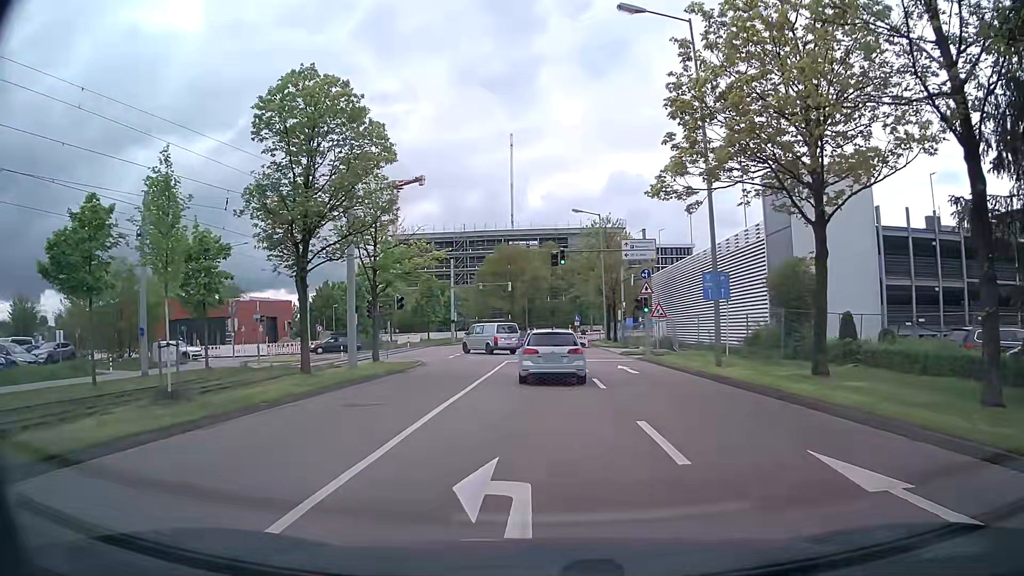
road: residential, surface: asphalt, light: Day
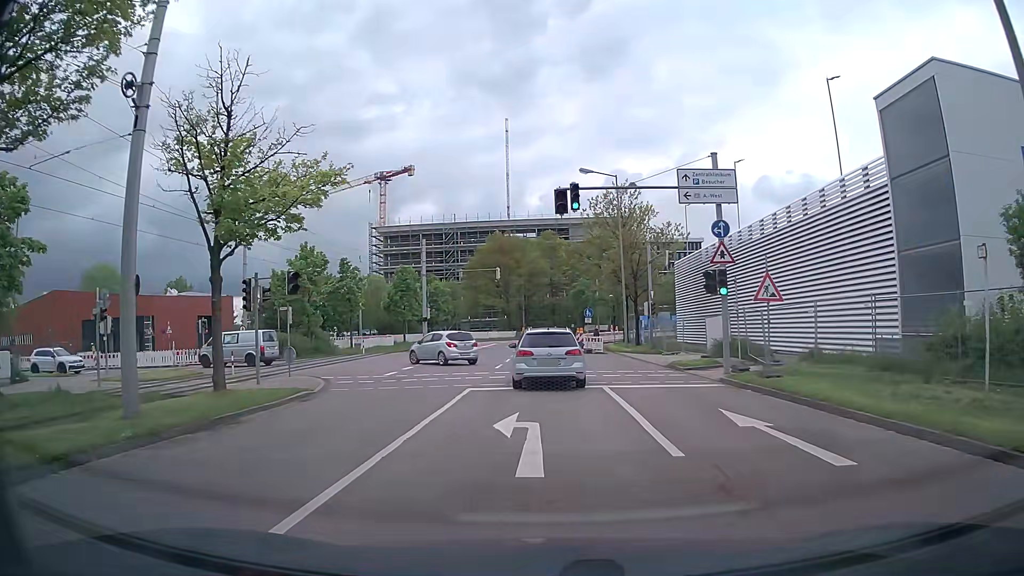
(+0.1, +16.1) m; +1°
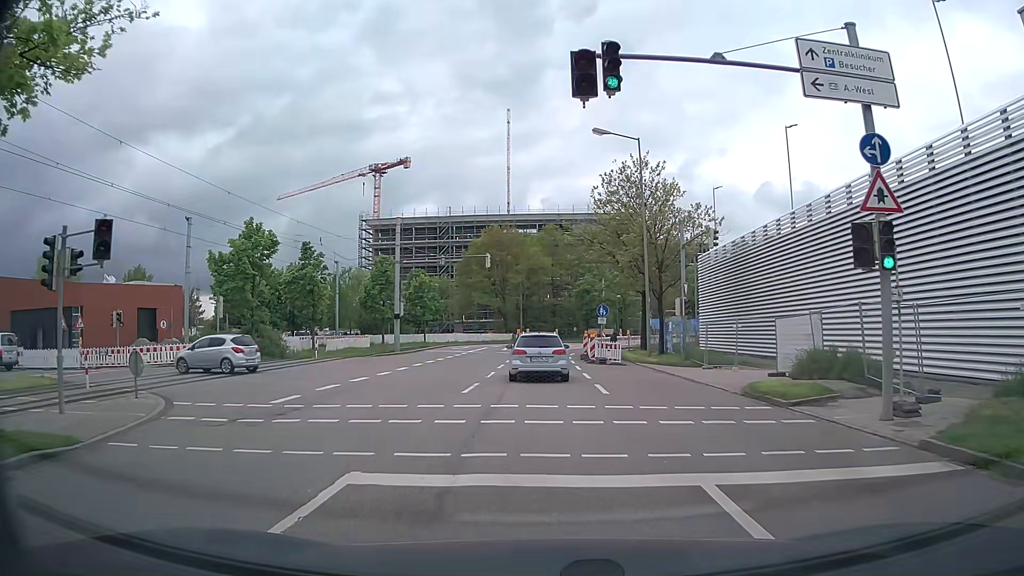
(-0.1, +10.4) m; -1°
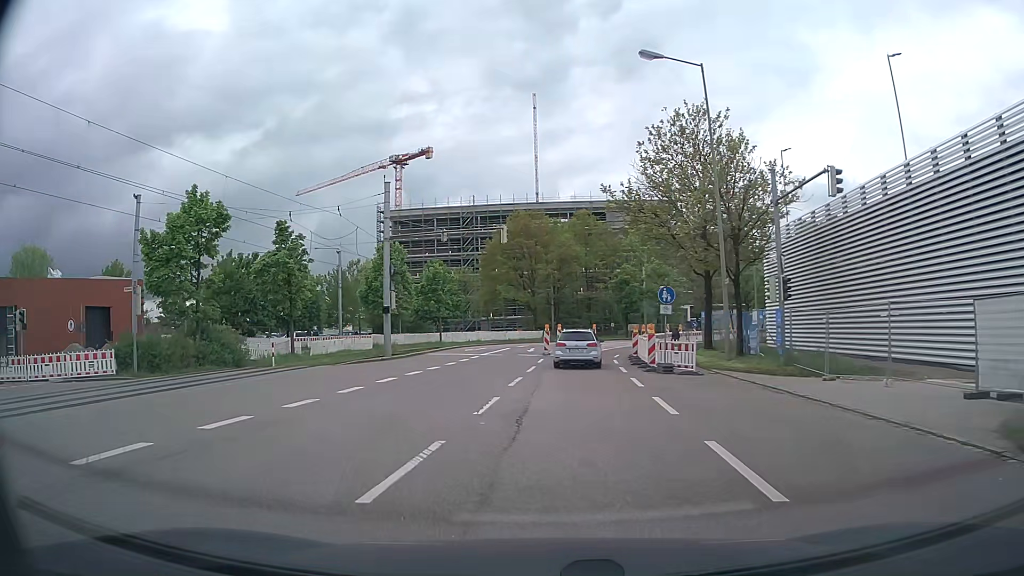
(0.0, +10.6) m; -2°
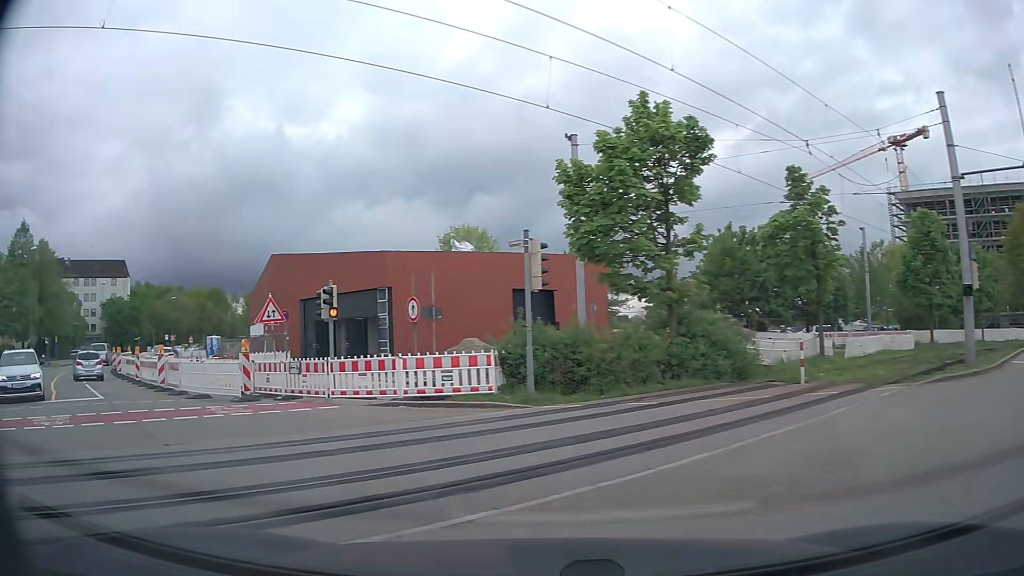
(-4.1, +12.0) m; -44°
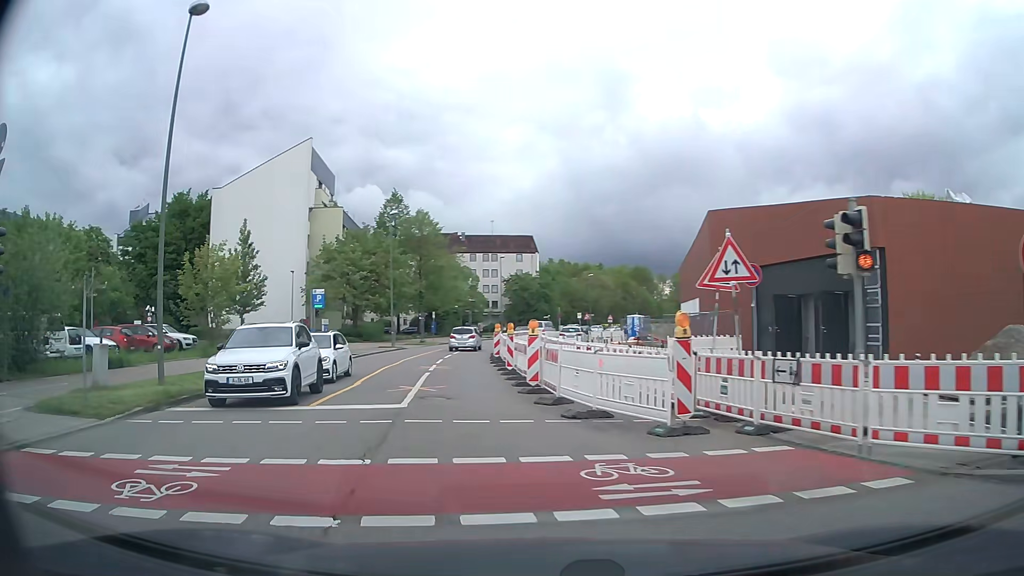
(-3.0, +8.9) m; -36°
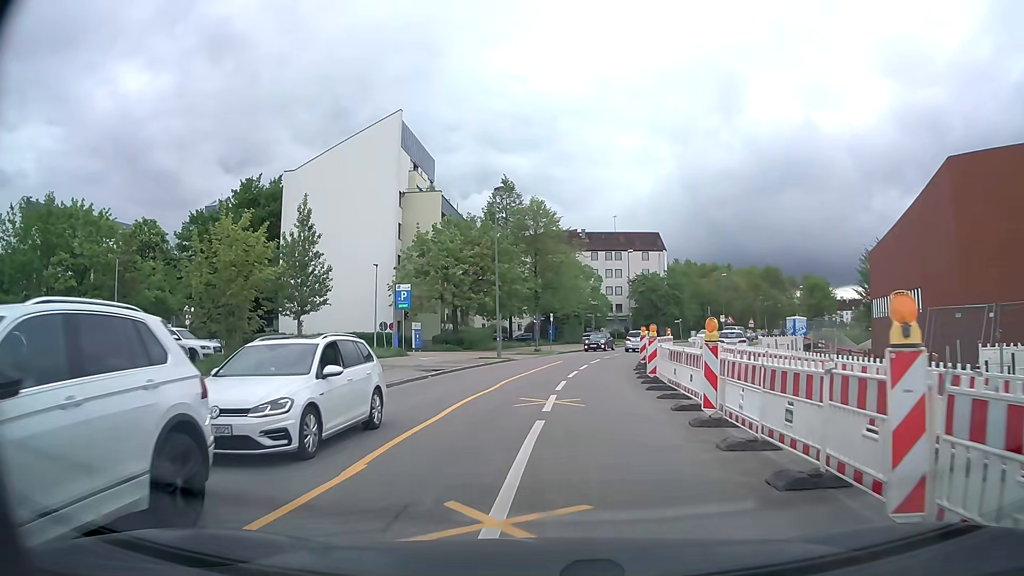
(-1.6, +11.4) m; -10°
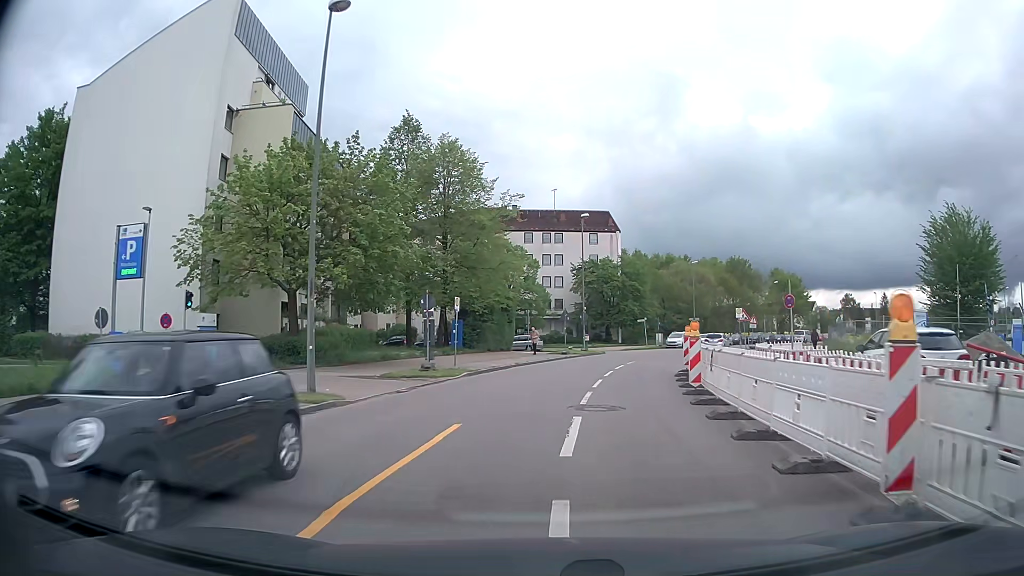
(+0.7, +24.0) m; +6°
(0, +10) (+2, +20) (+4, +30) (+7, +39) (+10, +49) (+15, +58) (+19, +66) (+24, +75) (+30, +83) (+36, +91) m
